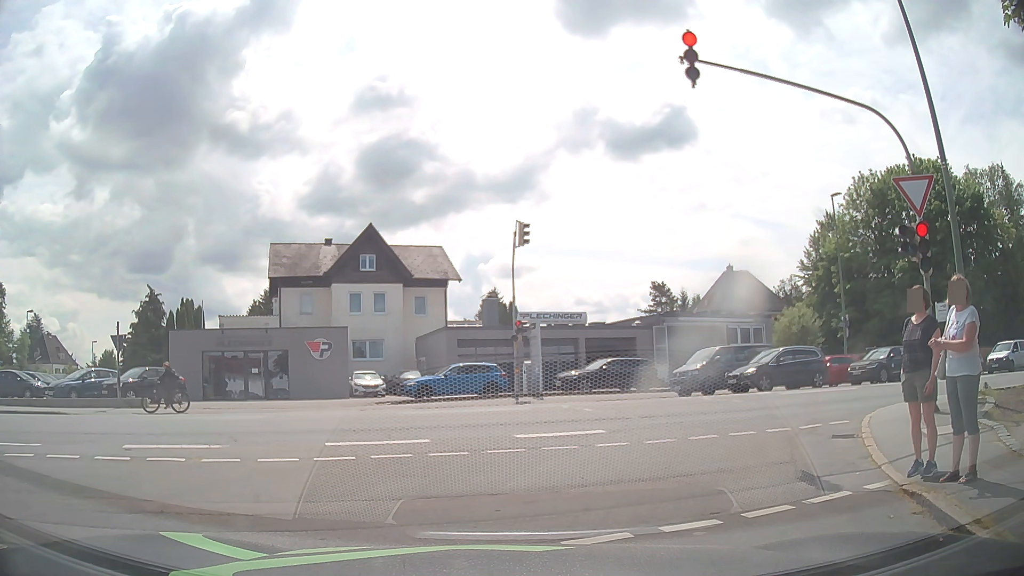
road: residential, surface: asphalt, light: Day
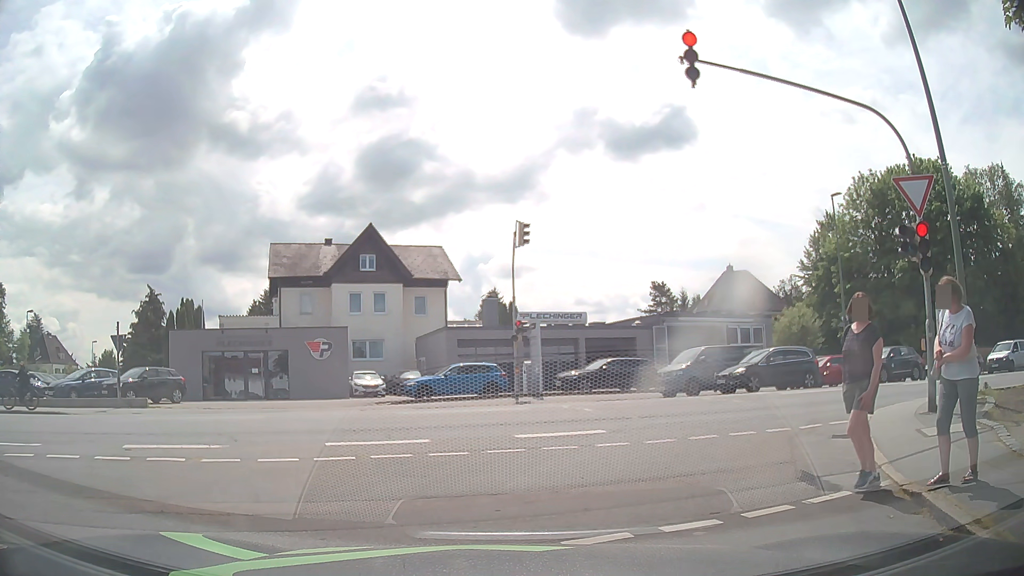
(0.0, 0.0) m; 0°
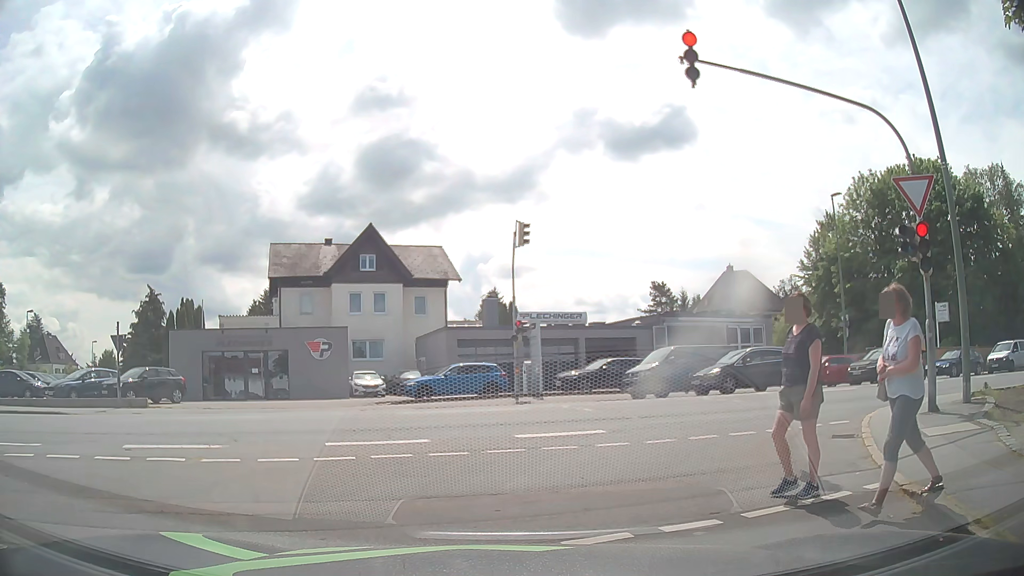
(0.0, 0.0) m; 0°
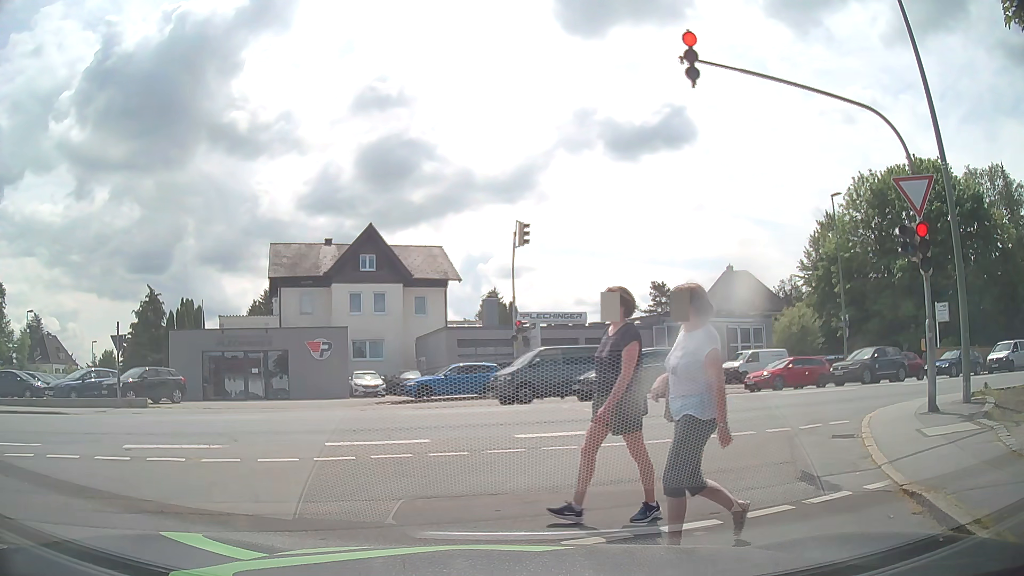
(0.0, 0.0) m; 0°
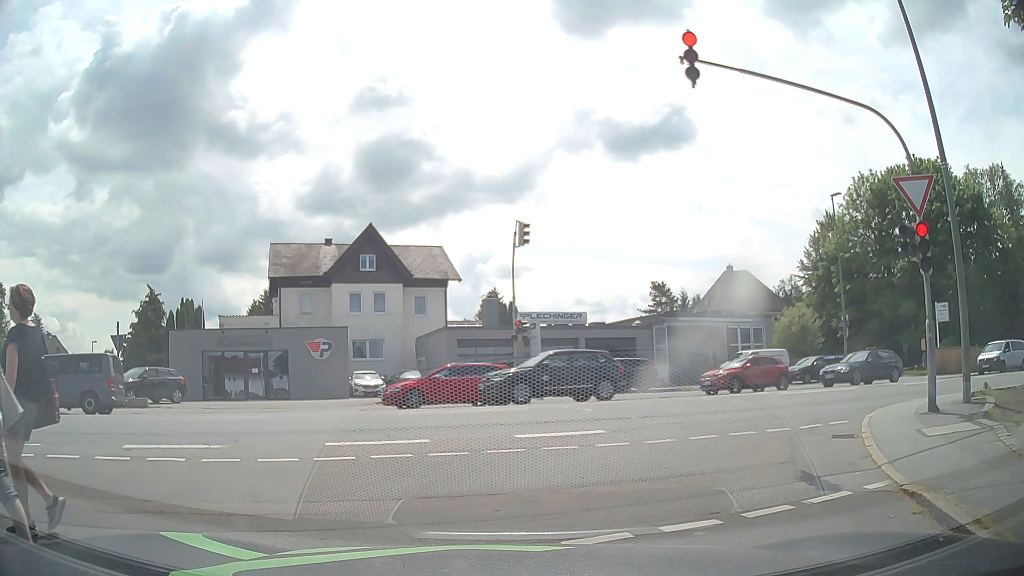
(0.0, 0.0) m; 0°
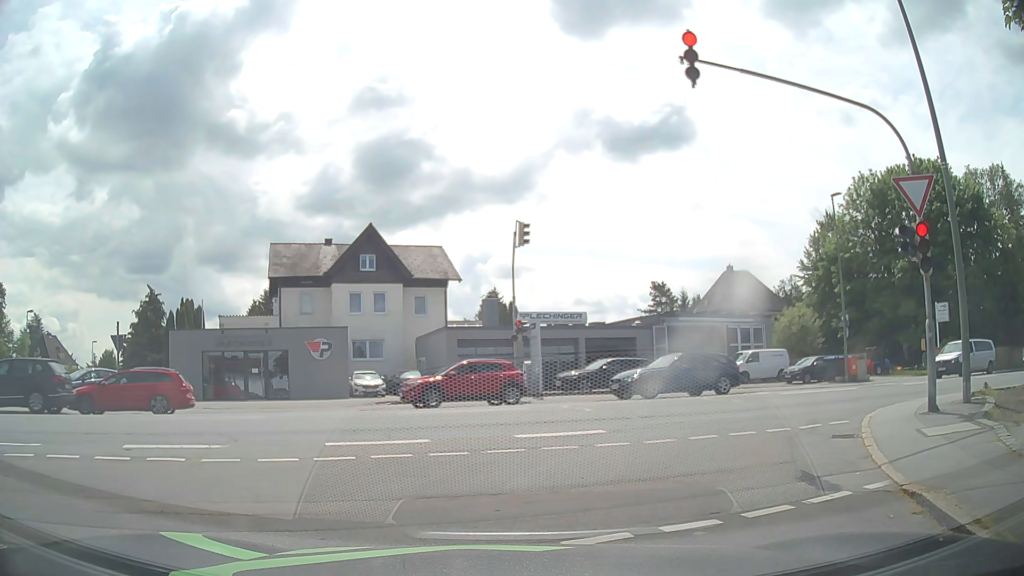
(0.0, 0.0) m; 0°
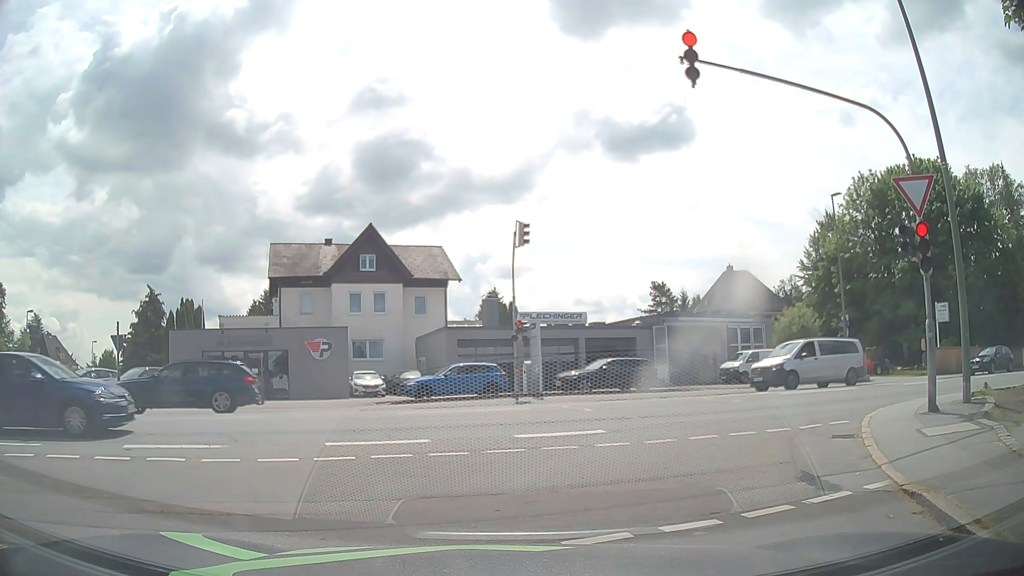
(0.0, 0.0) m; 0°
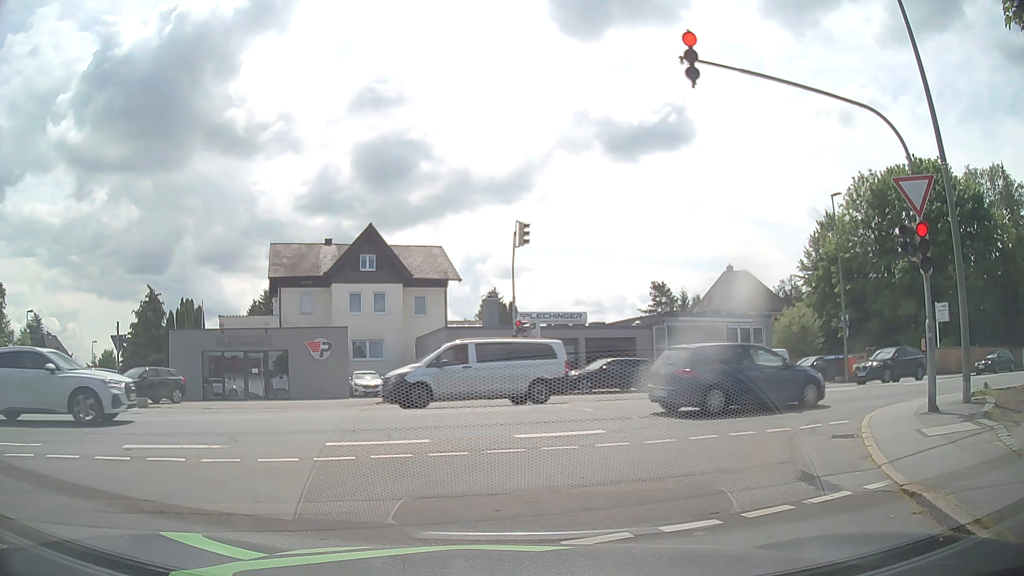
(0.0, 0.0) m; 0°
